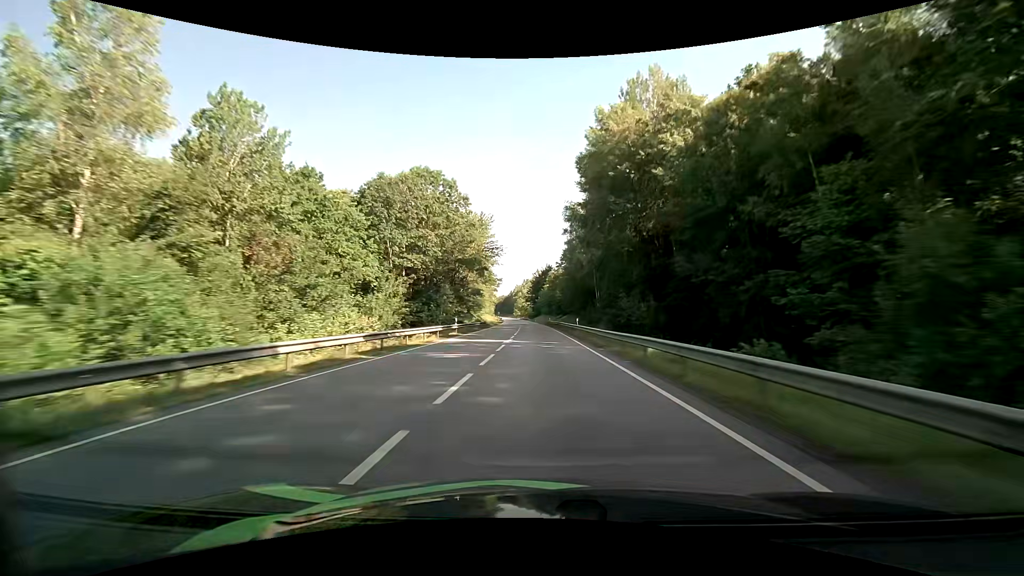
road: primary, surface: asphalt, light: Day
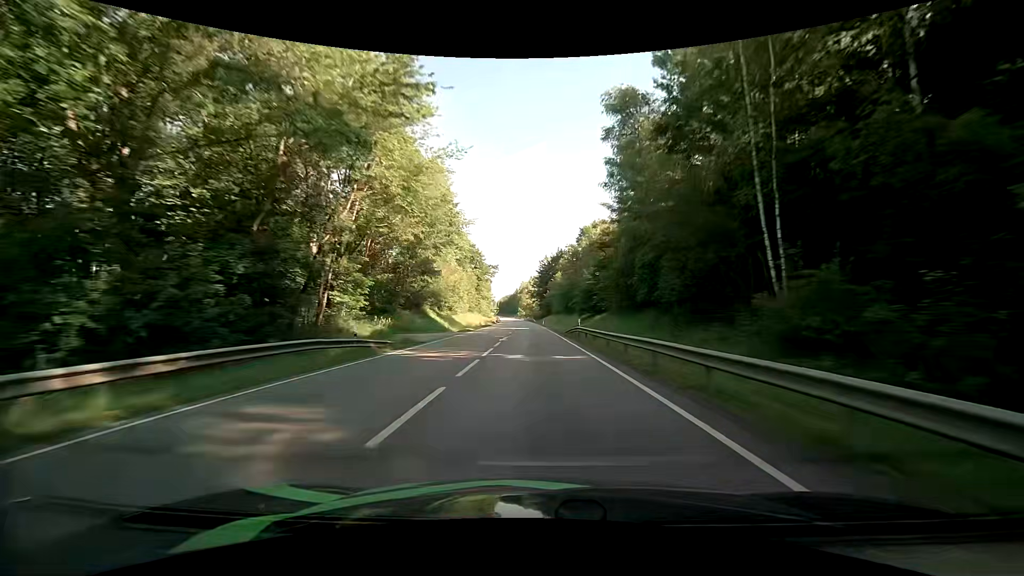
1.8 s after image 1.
(-0.4, +50.7) m; -1°
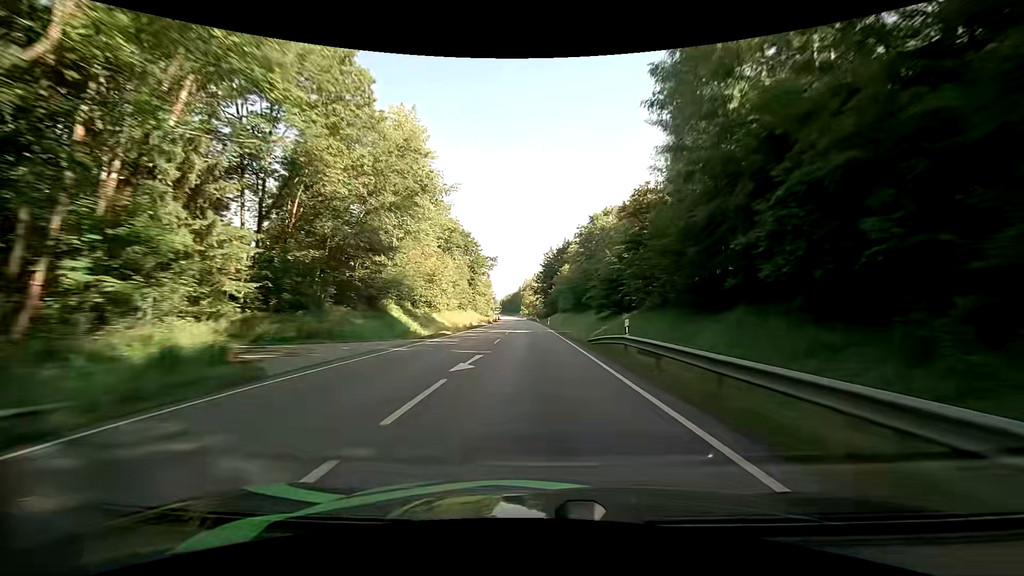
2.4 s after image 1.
(-0.1, +16.9) m; 0°
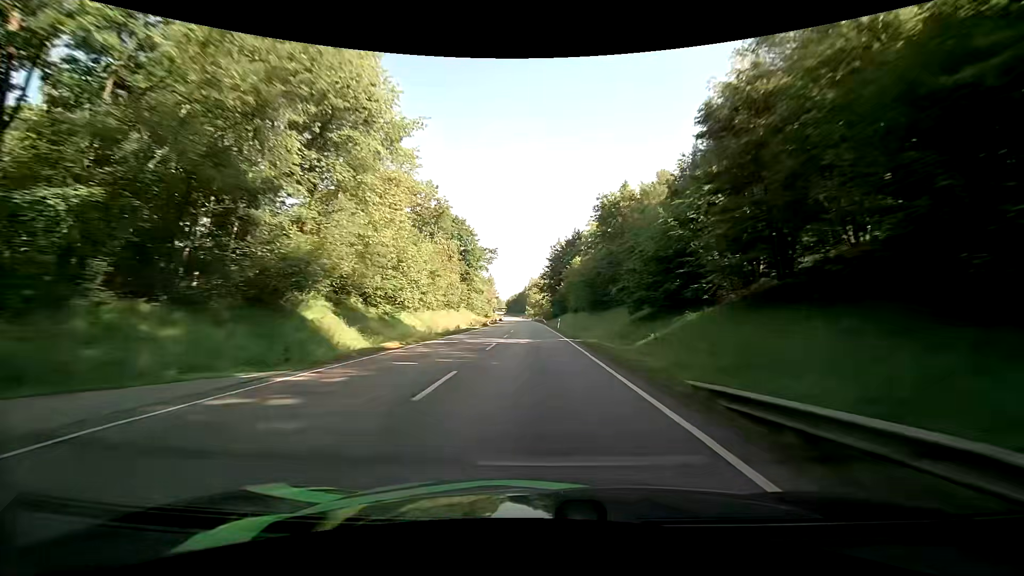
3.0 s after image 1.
(-0.2, +17.0) m; -1°
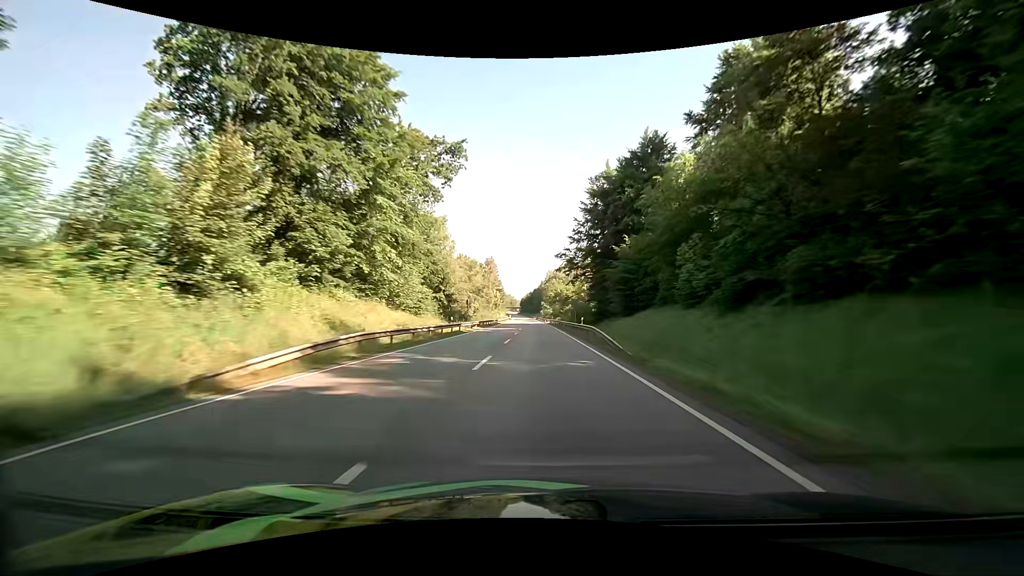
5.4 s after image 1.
(-1.3, +67.7) m; -2°
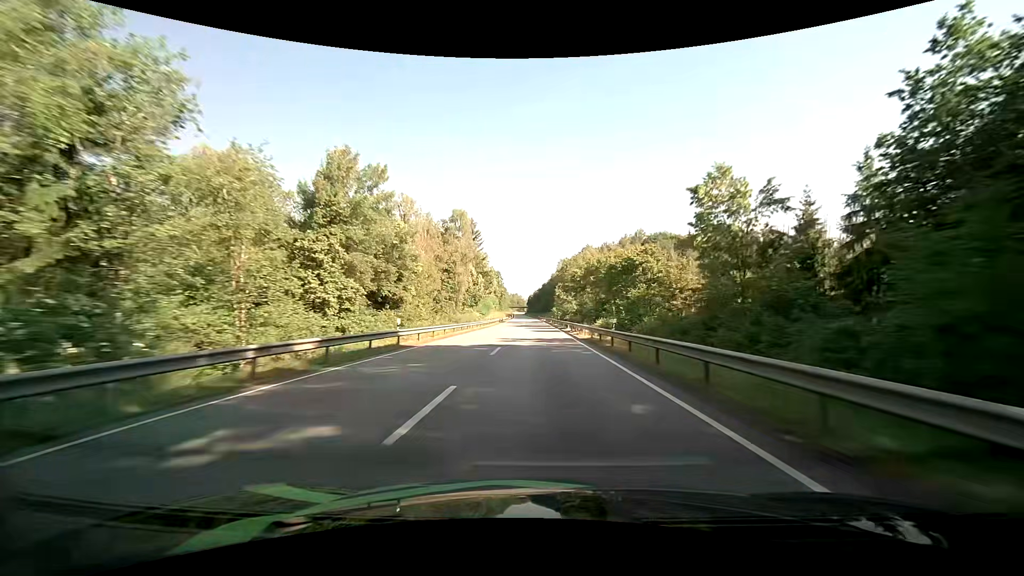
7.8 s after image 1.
(-0.3, +67.1) m; -1°
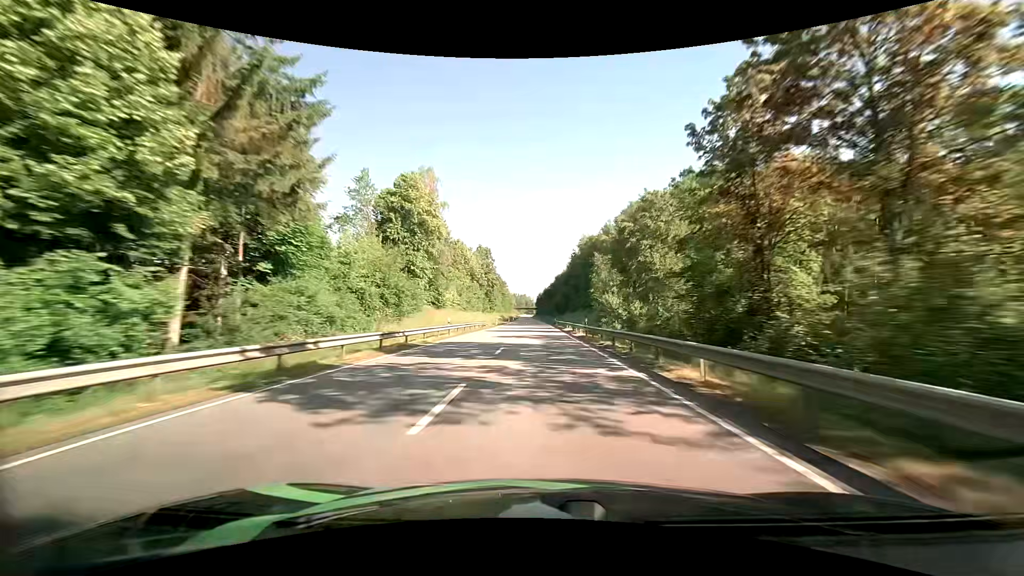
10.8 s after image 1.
(-0.9, +83.6) m; -1°
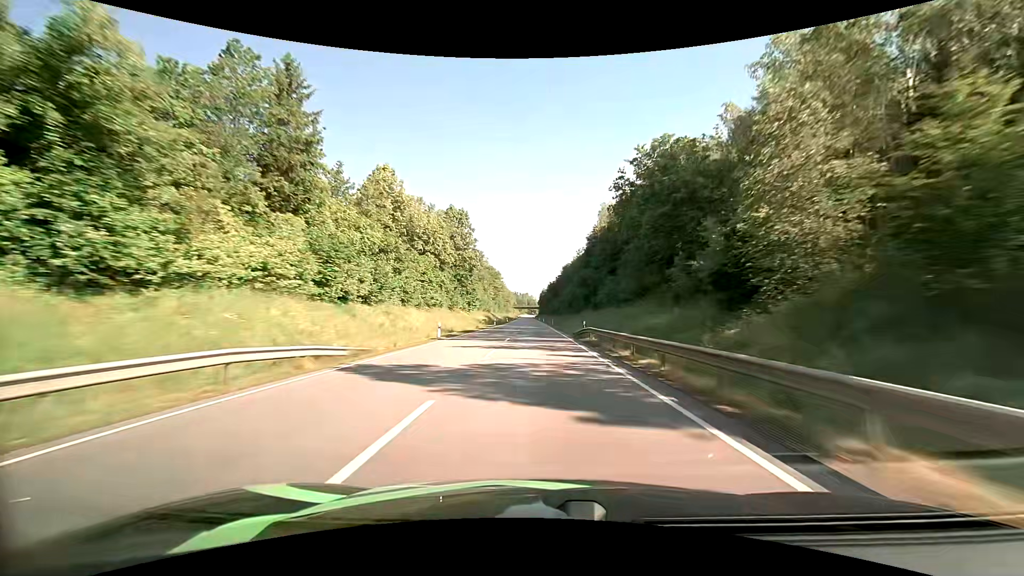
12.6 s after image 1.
(-0.2, +49.9) m; 0°
(0, +10) (0, +20) (0, +30) (0, +40) (0, +50) (0, +60) (0, +70) (0, +80) (-1, +90) (-1, +100) m
